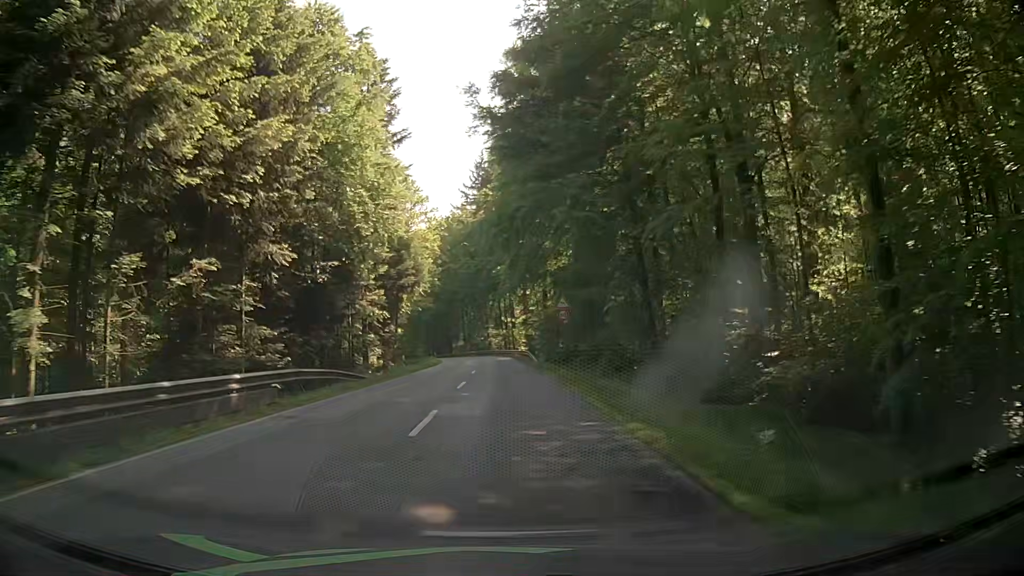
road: secondary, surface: asphalt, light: Day
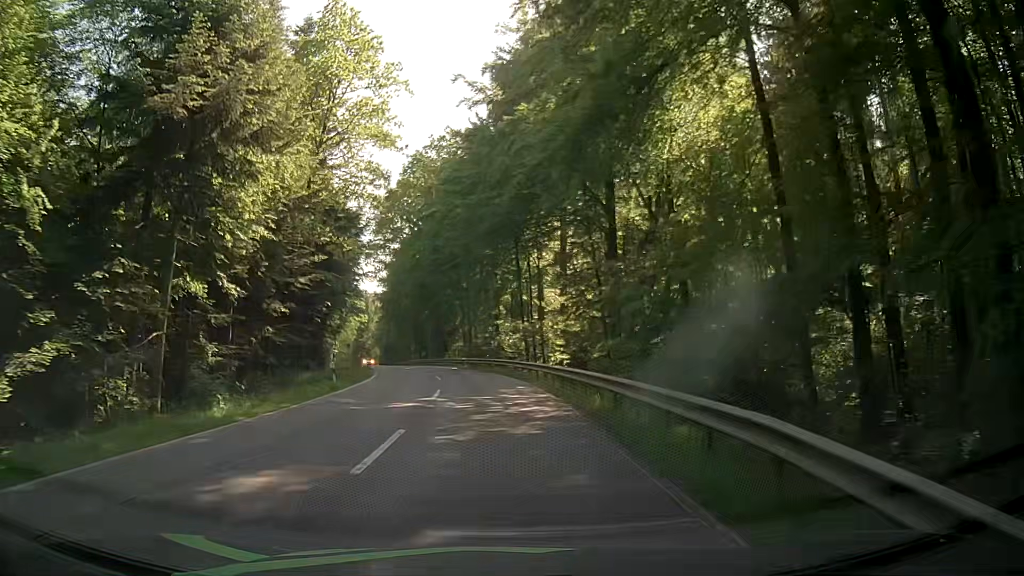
(0.0, +47.1) m; -1°
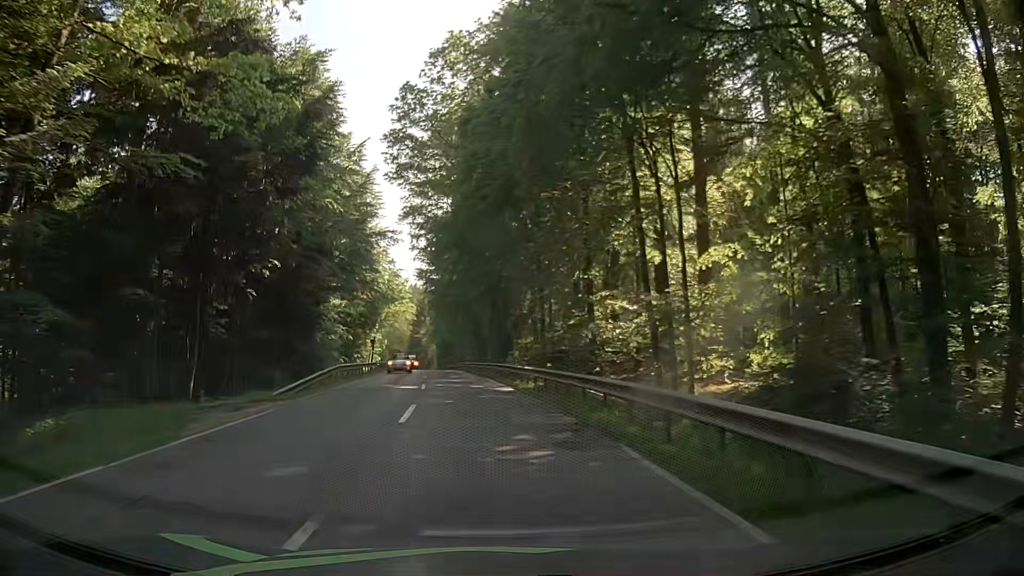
(-0.8, +28.2) m; -5°
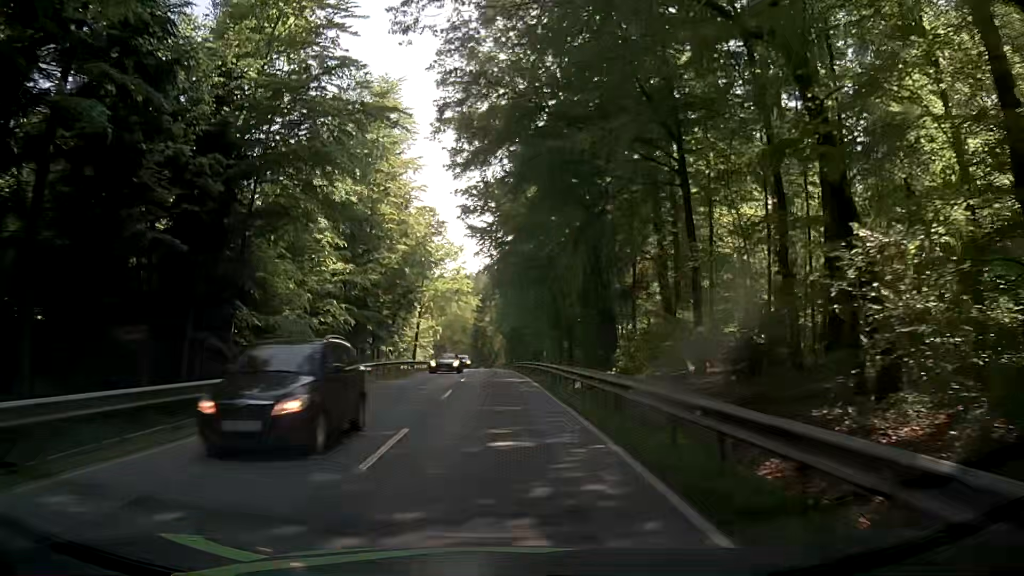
(-2.0, +28.0) m; -8°
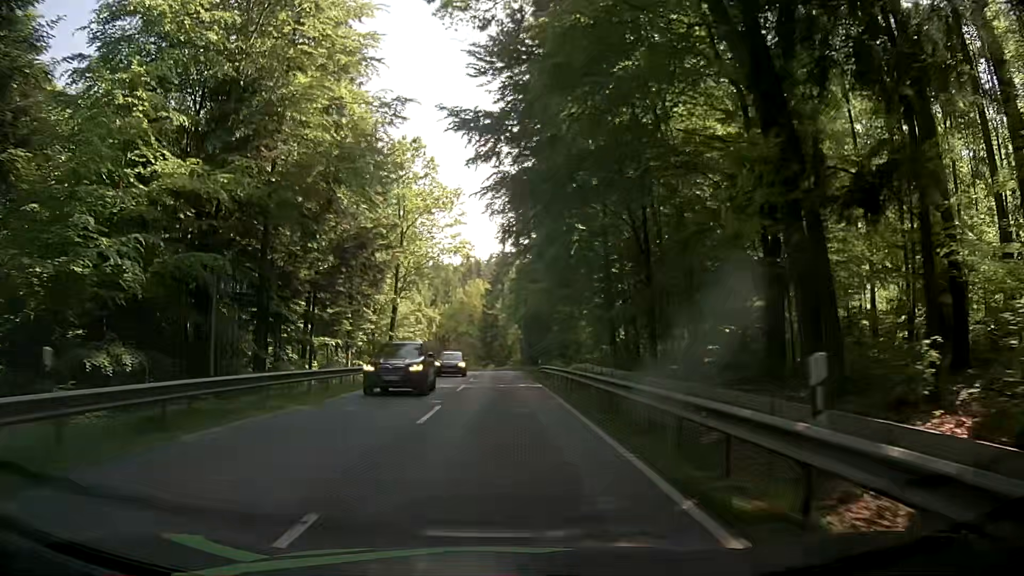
(-0.2, +28.0) m; -1°
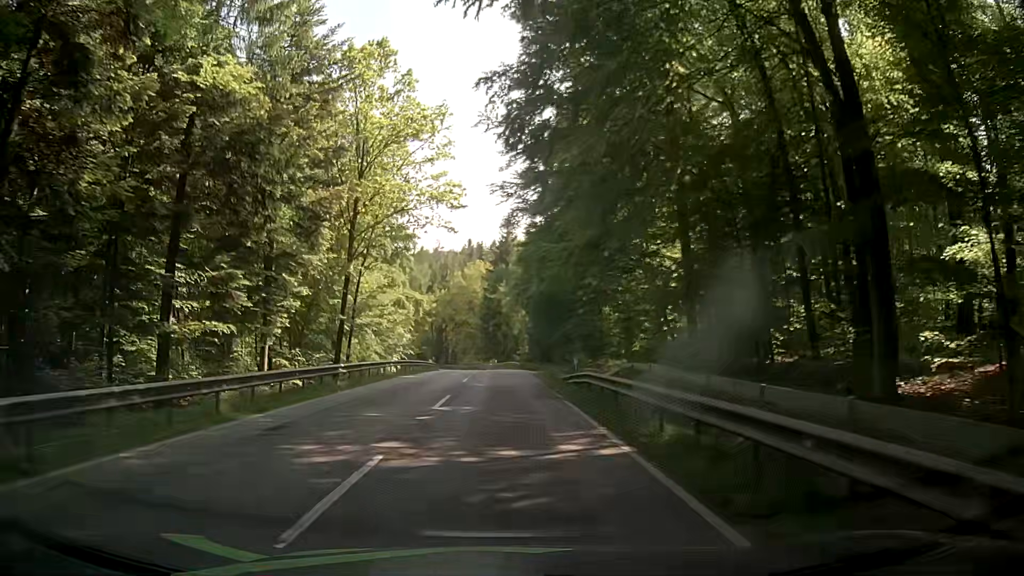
(-0.2, +18.7) m; -1°
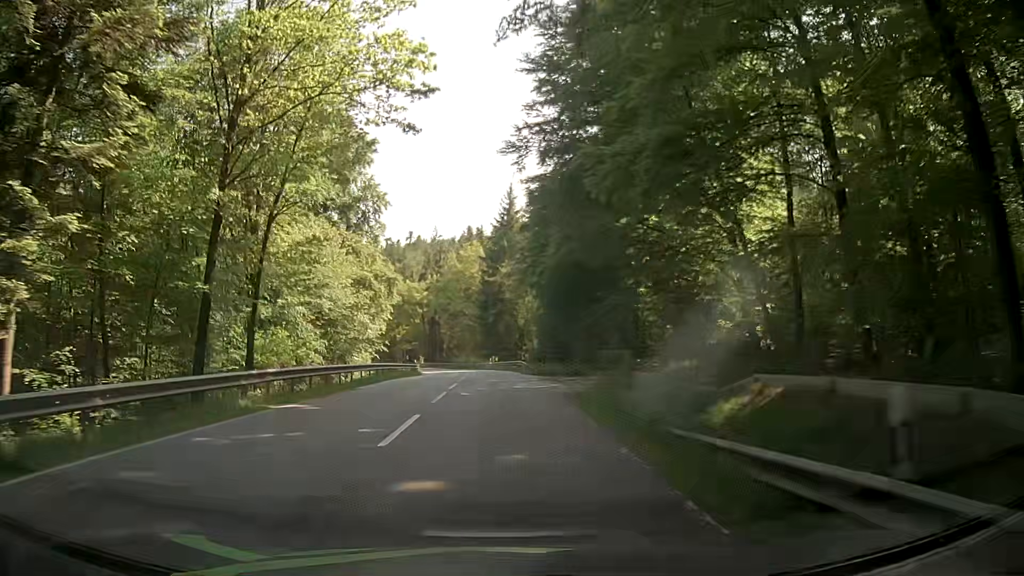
(+0.1, +18.6) m; +1°
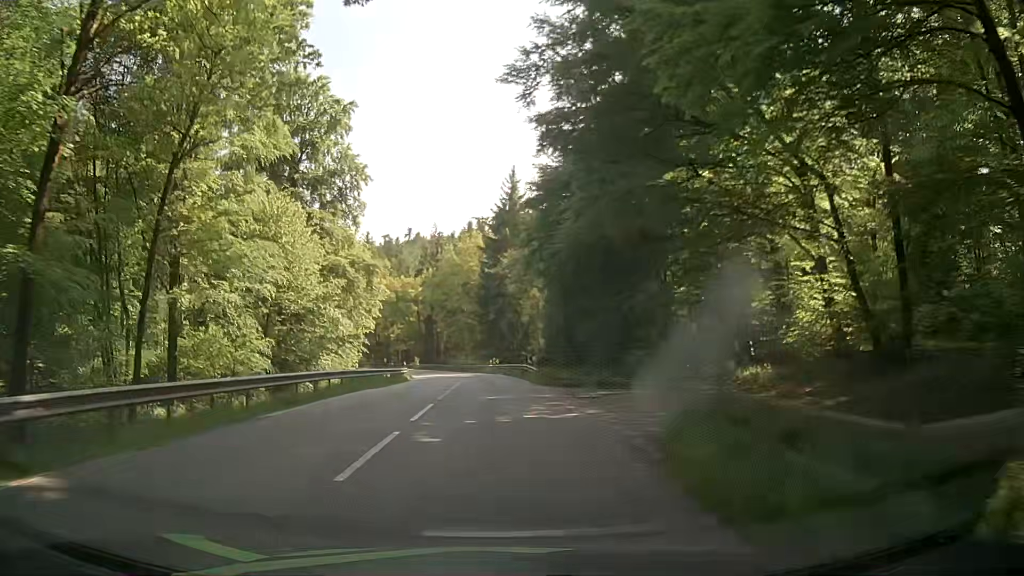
(-0.1, +9.2) m; -1°
